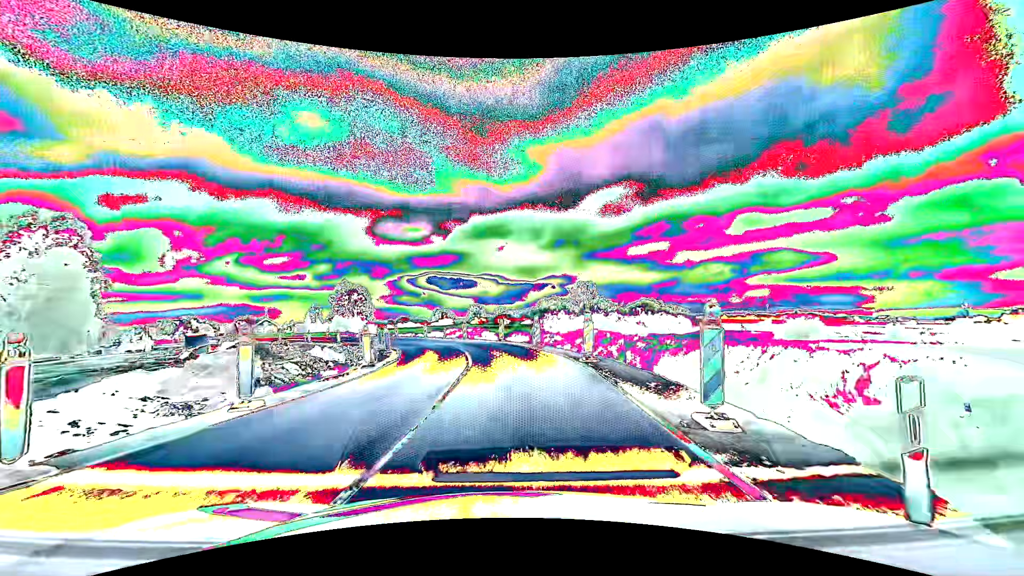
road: primary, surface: asphalt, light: Day
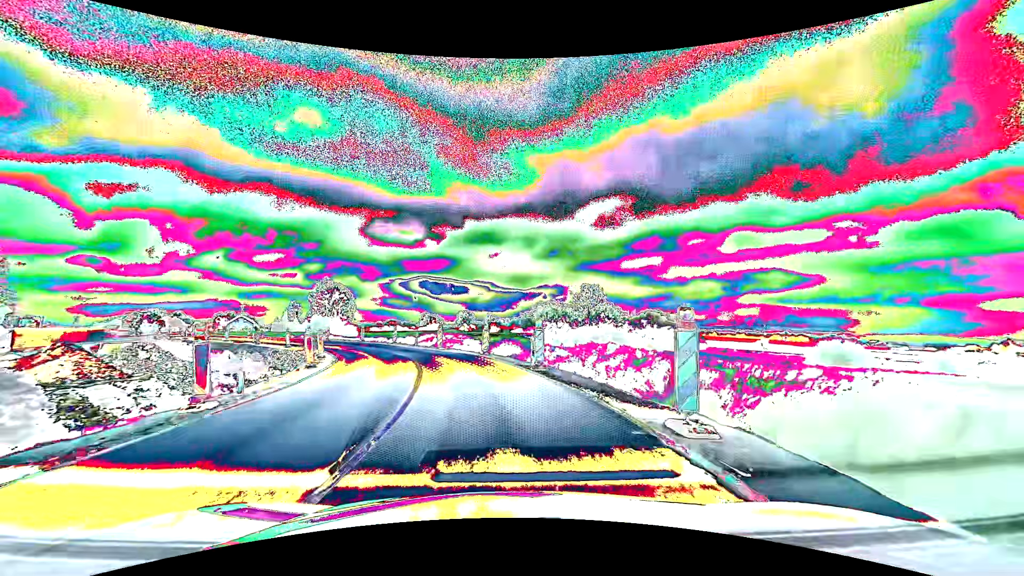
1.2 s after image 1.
(+0.1, +10.2) m; +1°
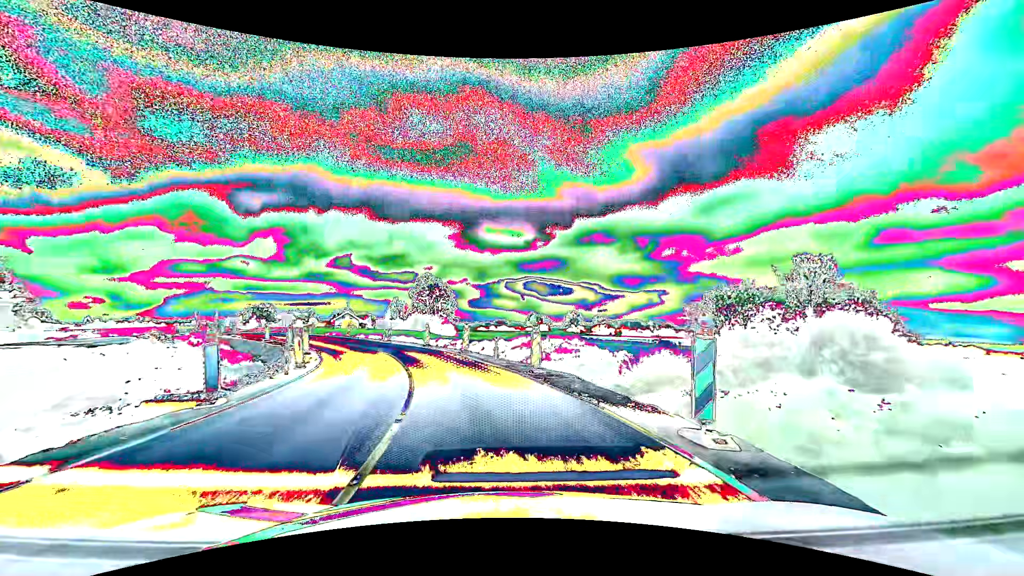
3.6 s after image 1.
(-1.8, +19.9) m; -12°
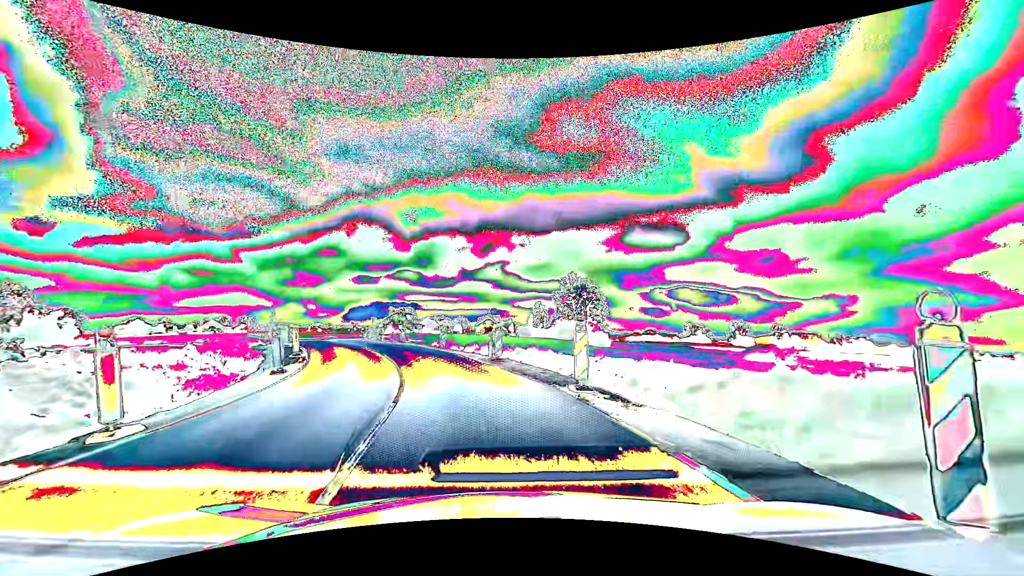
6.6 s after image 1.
(-3.6, +24.5) m; -17°
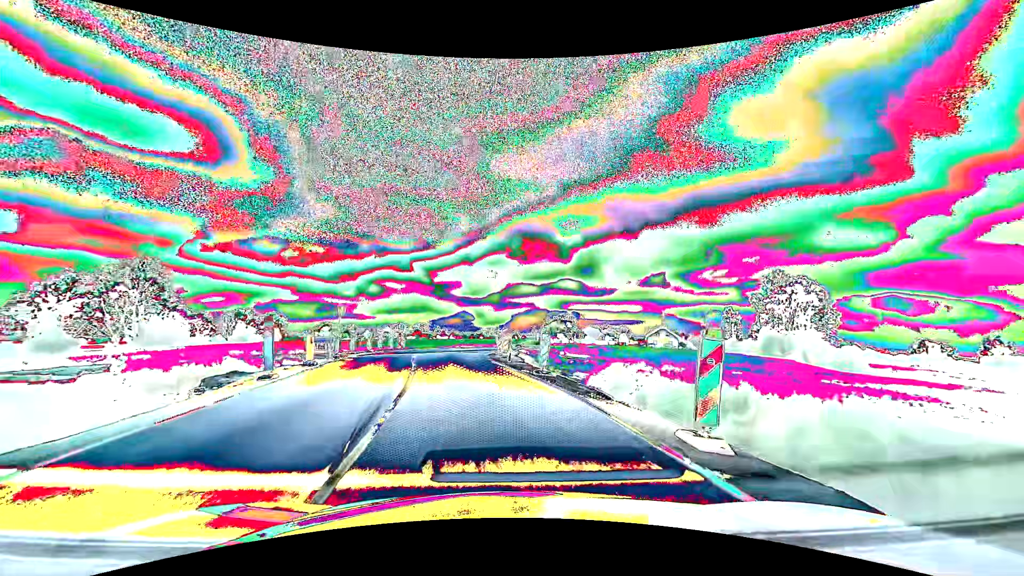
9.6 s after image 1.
(-3.7, +24.1) m; -18°
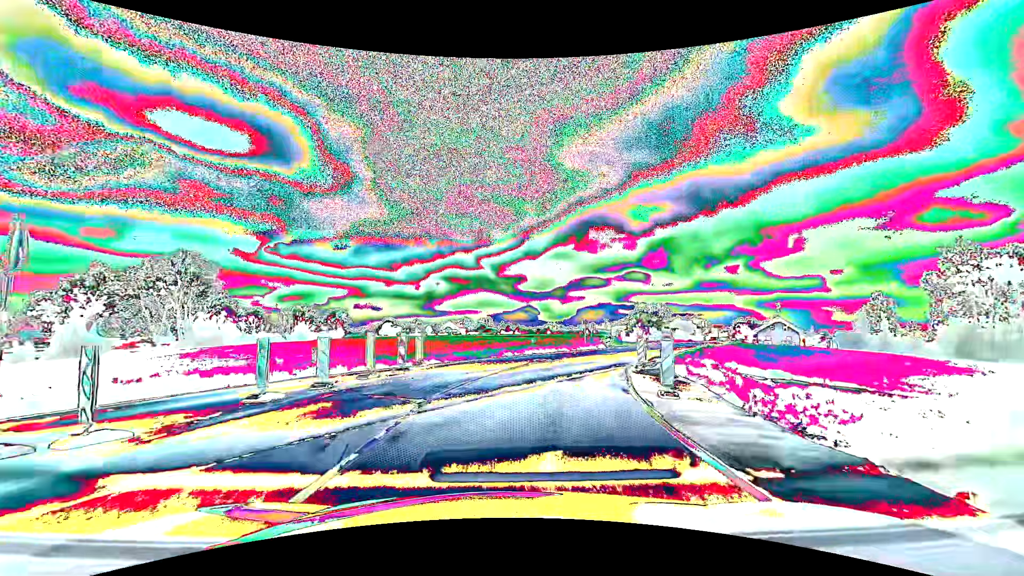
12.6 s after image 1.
(-2.5, +24.1) m; -7°
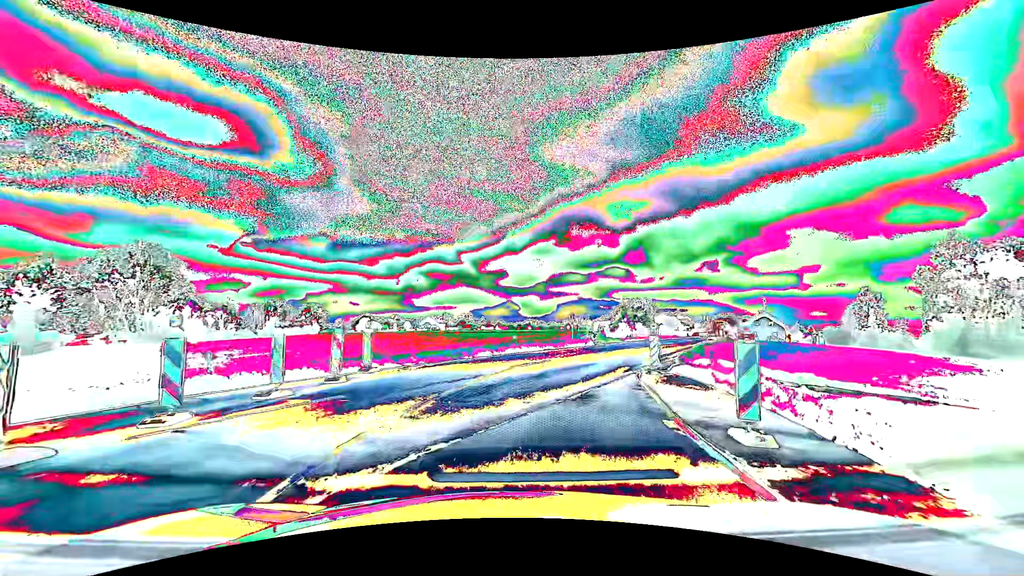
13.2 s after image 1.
(+0.1, +5.0) m; +2°
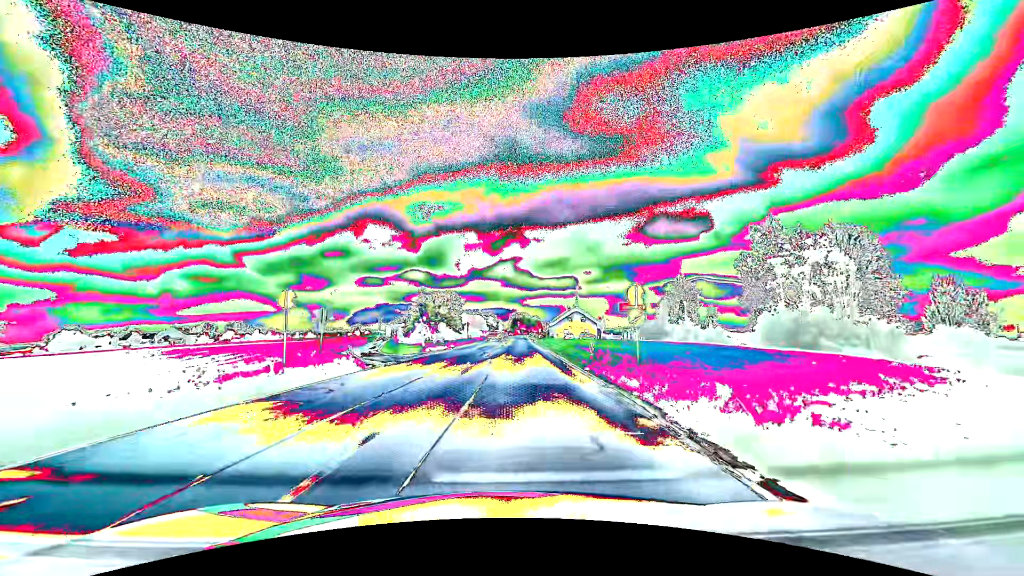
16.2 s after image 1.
(+5.2, +26.2) m; +23°
(0, +10) (+1, +20) (+1, +30) (+1, +40) (+1, +50) (+2, +60) (+2, +70) (+2, +80) (+2, +90) (+2, +100) m
